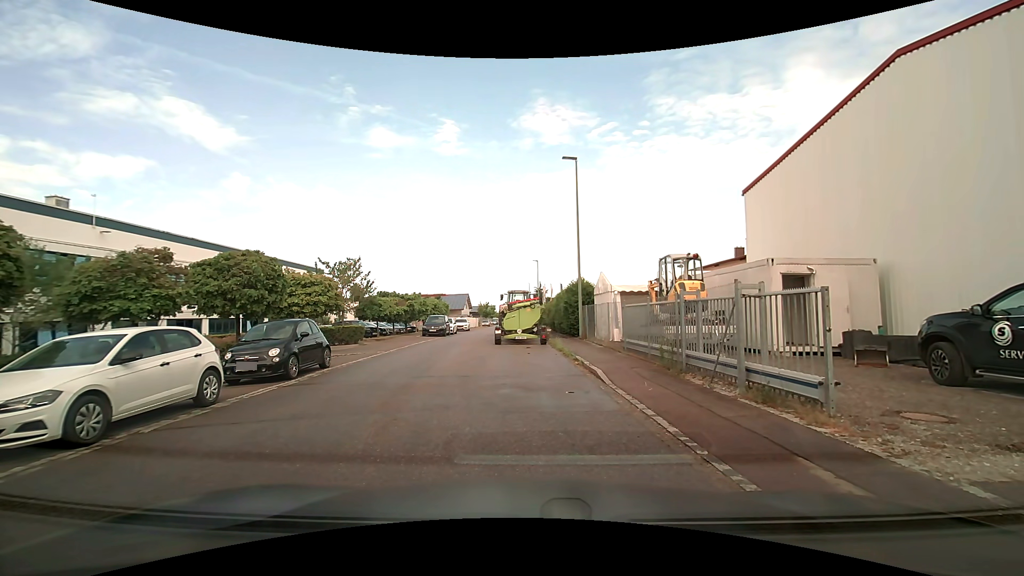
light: Day
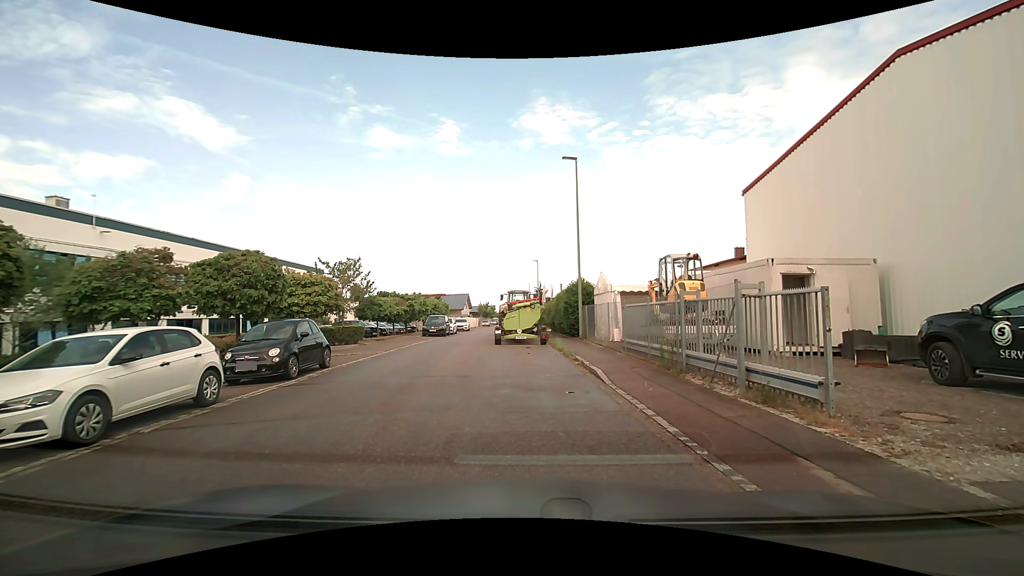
(0.0, 0.0) m; 0°
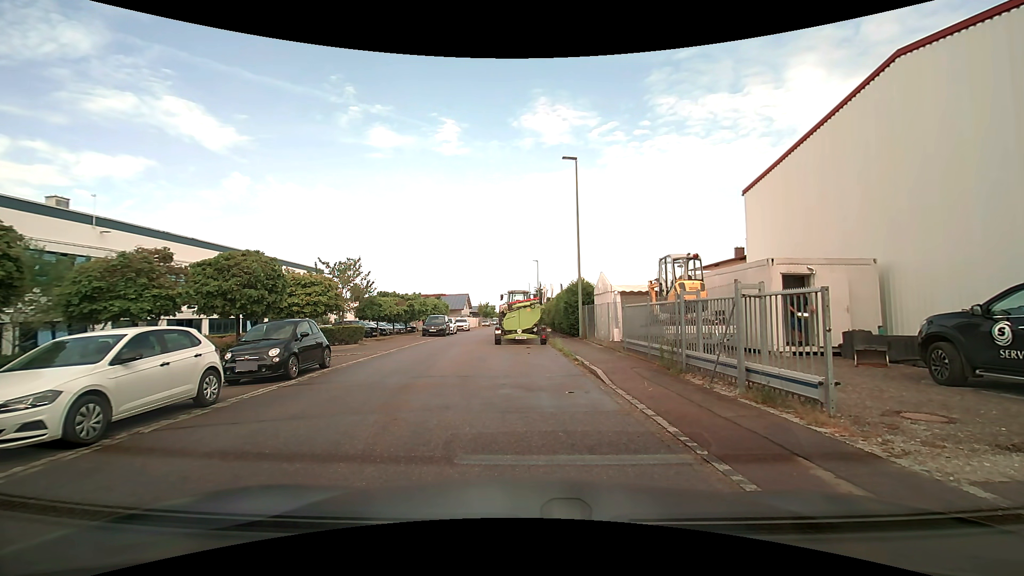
(0.0, 0.0) m; 0°
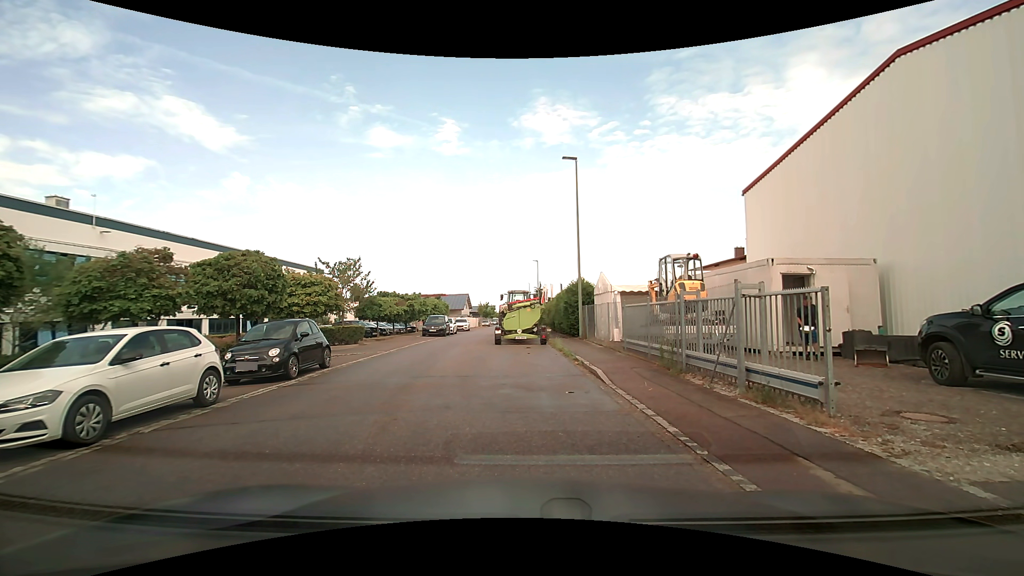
(0.0, 0.0) m; 0°
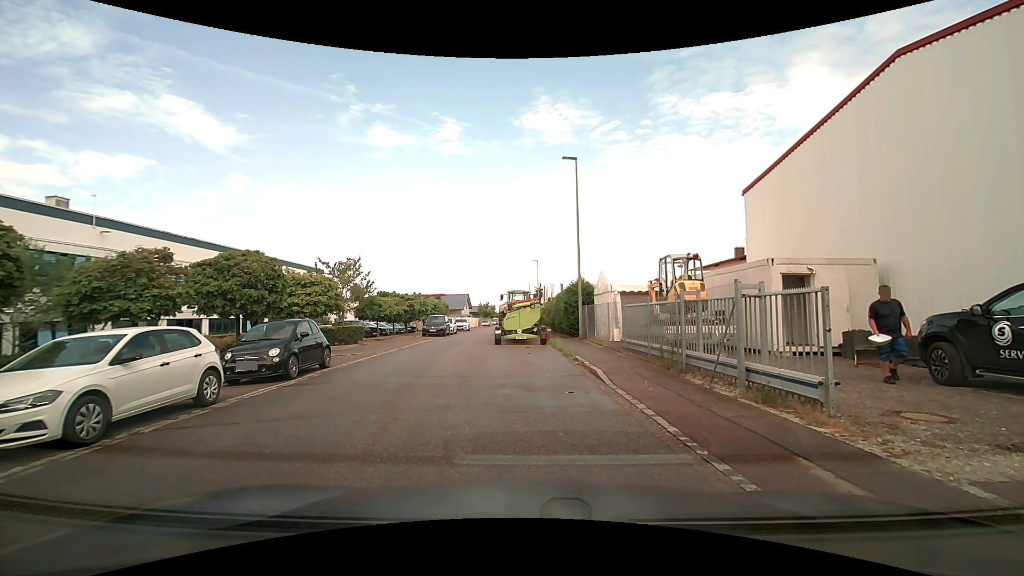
(0.0, 0.0) m; 0°
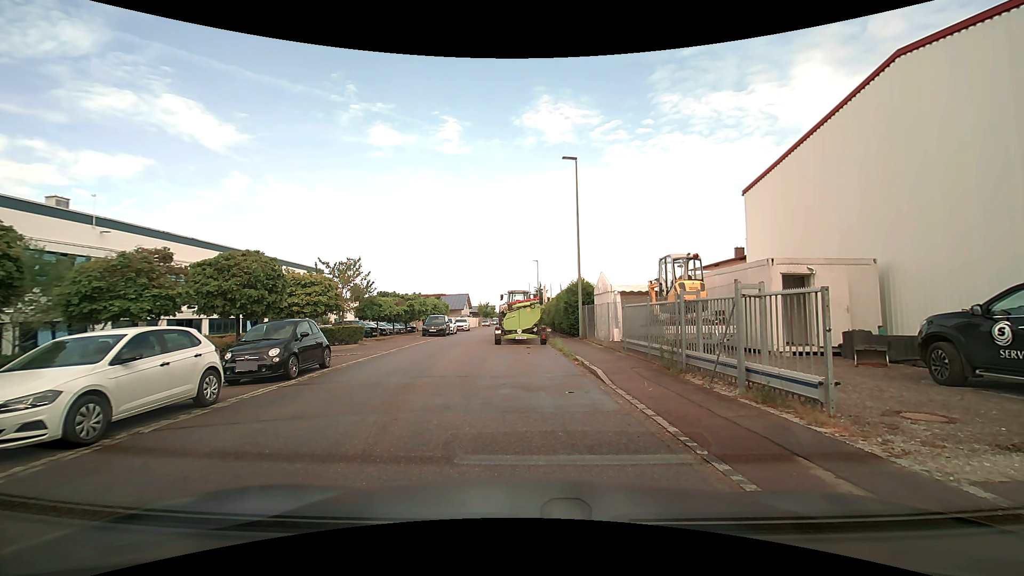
(0.0, 0.0) m; 0°
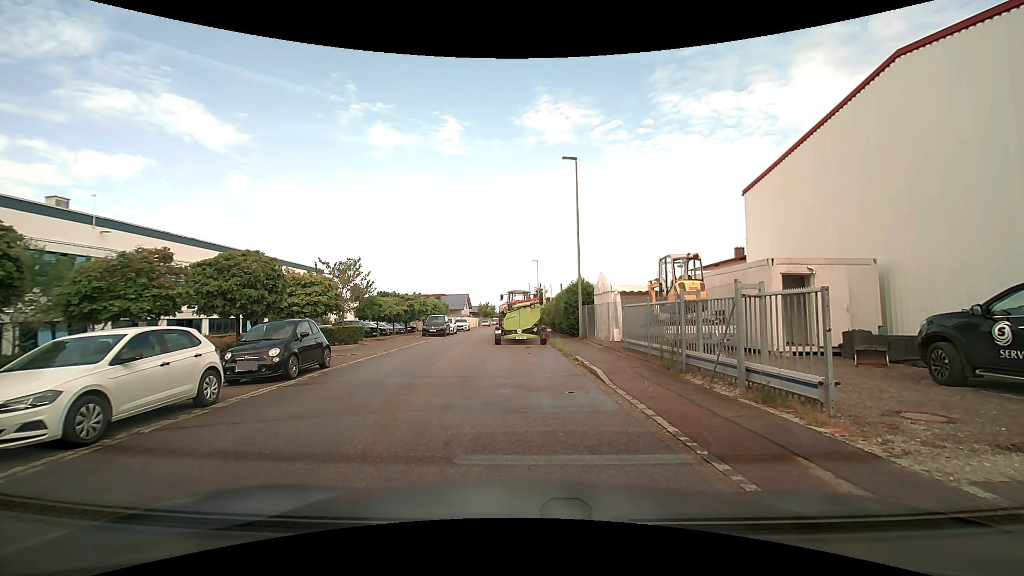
(0.0, 0.0) m; 0°
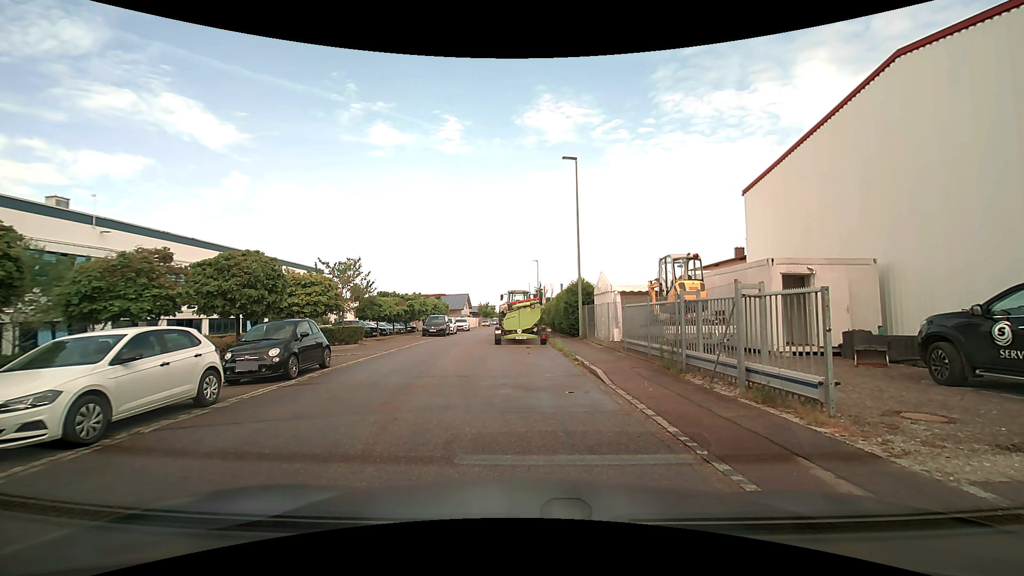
(0.0, 0.0) m; 0°
(-1, +10) (-3, +20) (-3, +30) (-3, +40) (-3, +50) (-3, +60) (-2, +70) (-2, +80) (-2, +90) (-2, +100) m
